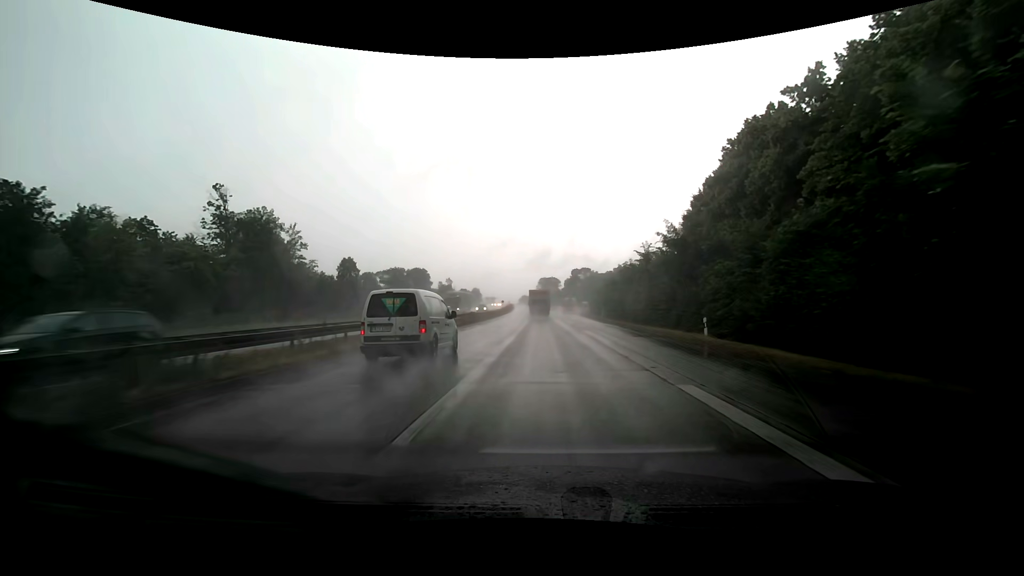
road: trunk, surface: asphalt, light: Day
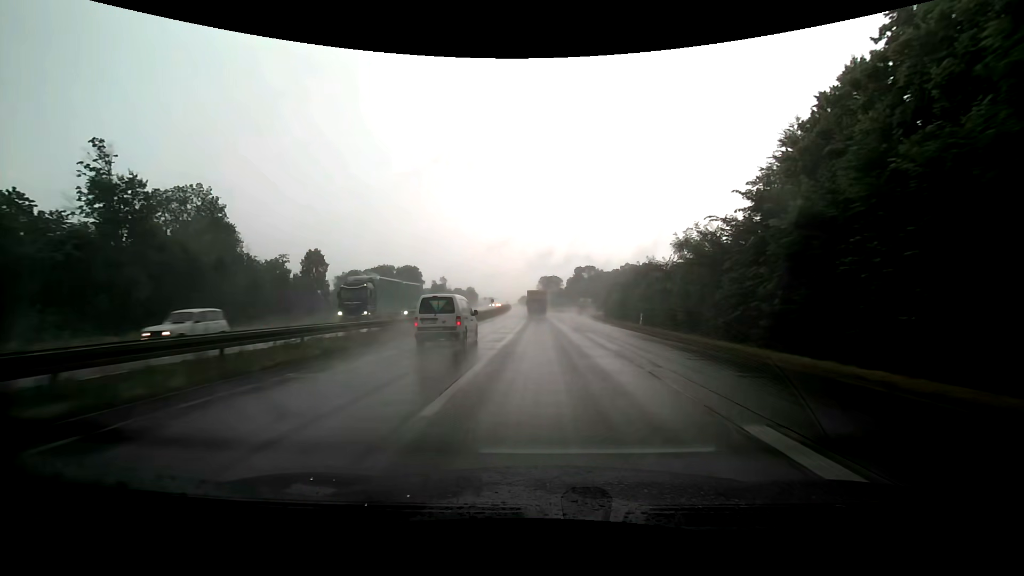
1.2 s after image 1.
(-0.1, +23.1) m; 0°
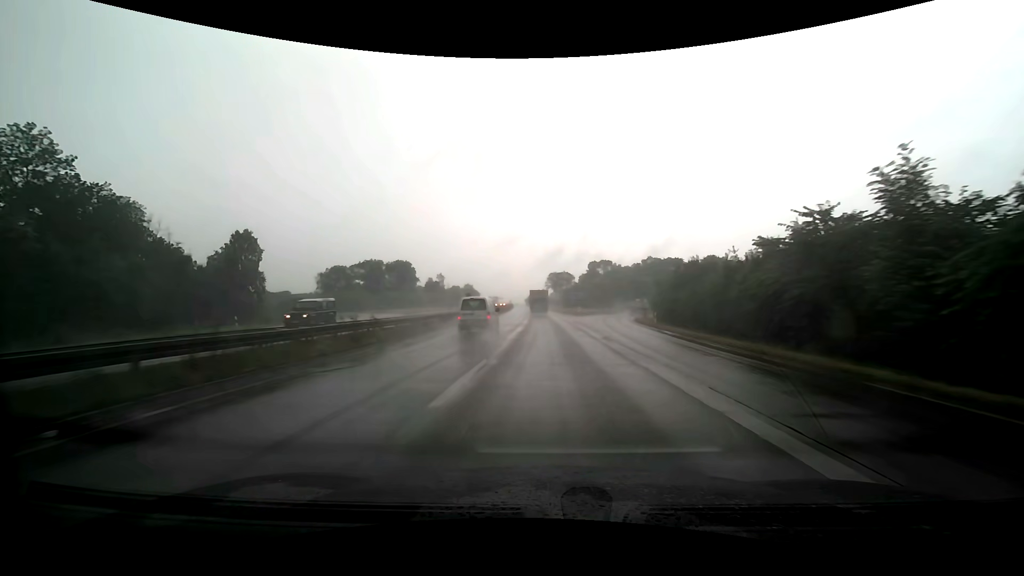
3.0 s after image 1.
(-0.4, +34.8) m; -1°
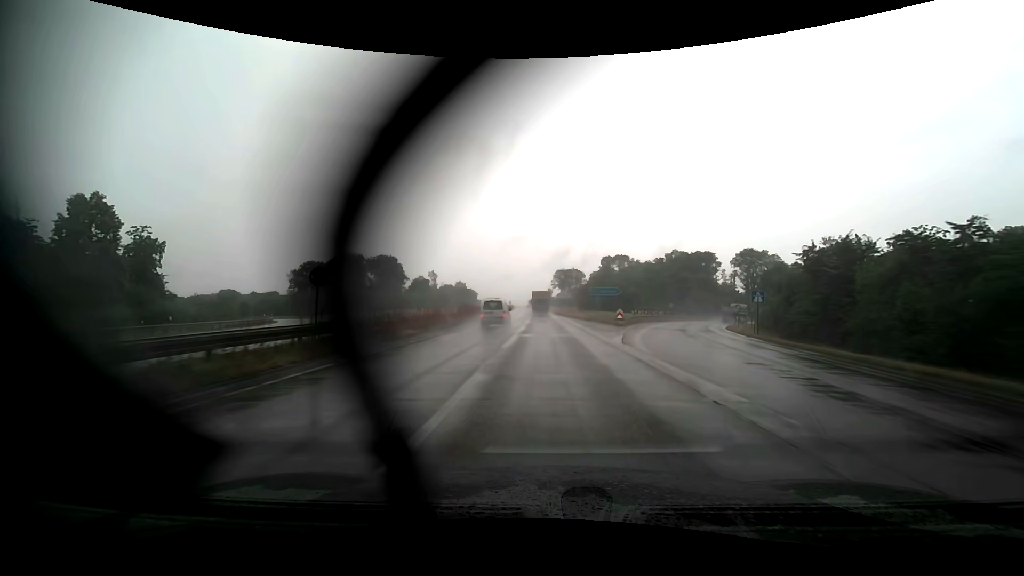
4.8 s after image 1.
(-0.3, +34.4) m; -1°
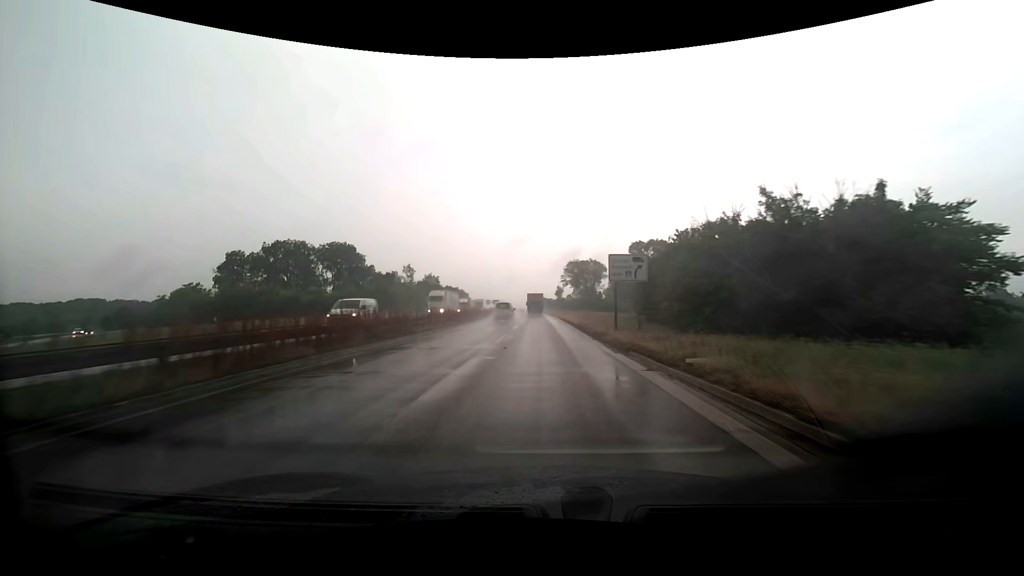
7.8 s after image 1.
(-0.1, +57.2) m; -1°
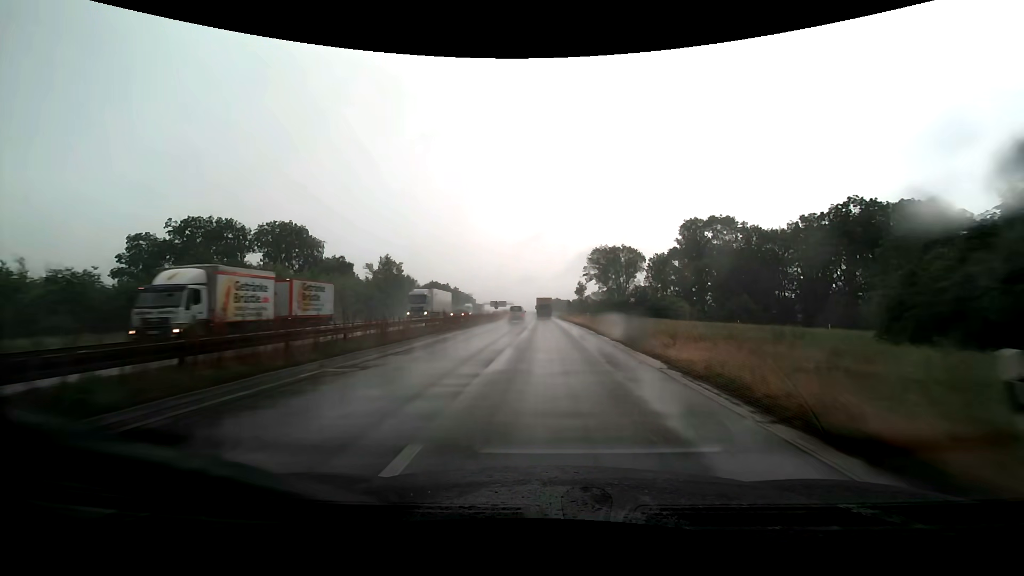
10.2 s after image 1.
(-0.8, +44.6) m; -2°
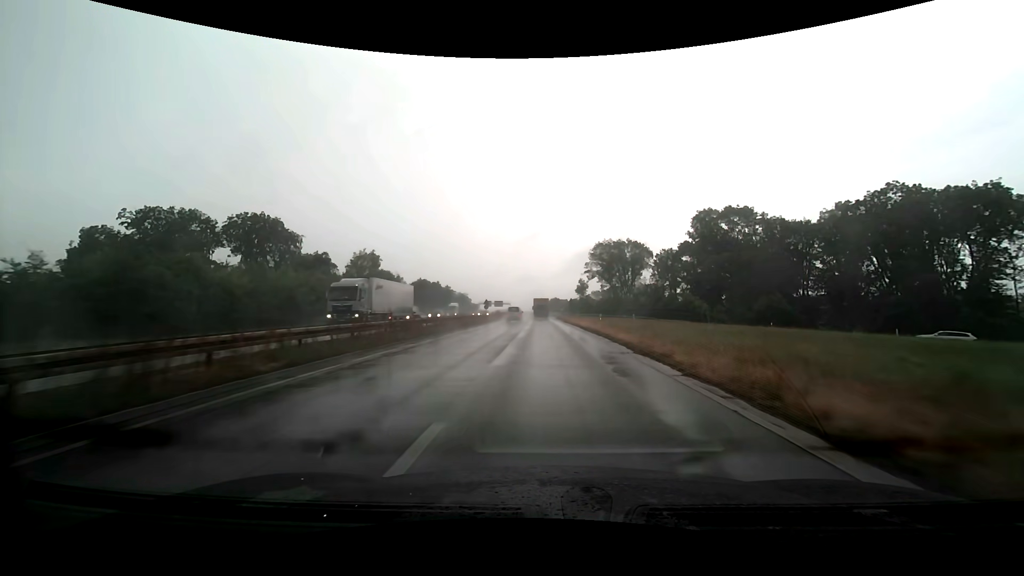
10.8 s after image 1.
(0.0, +11.2) m; 0°
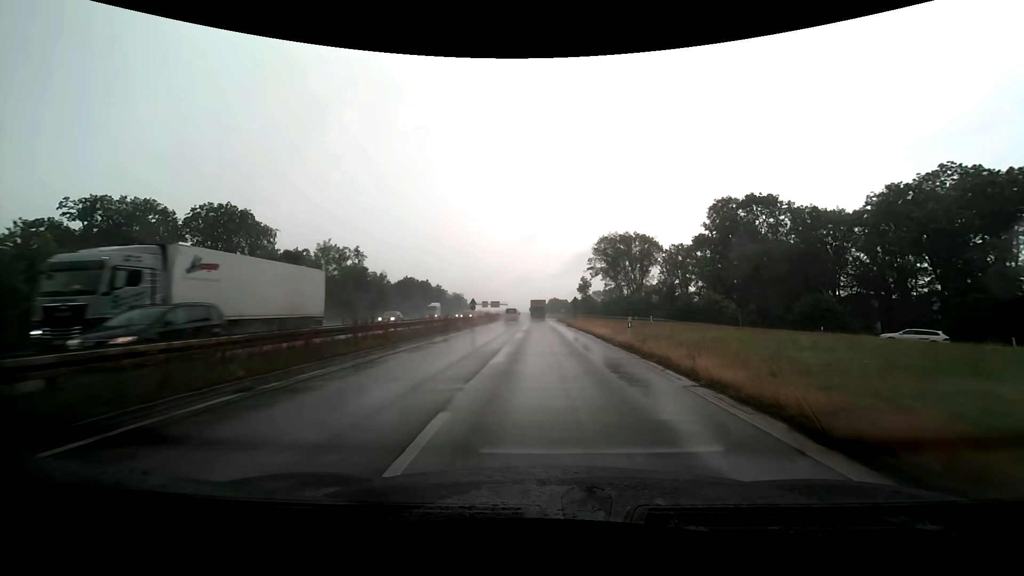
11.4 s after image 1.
(0.0, +11.5) m; 0°
(0, +10) (0, +20) (0, +30) (0, +40) (0, +50) (-1, +60) (-1, +70) (-1, +80) (-2, +90) (-2, +100) m
